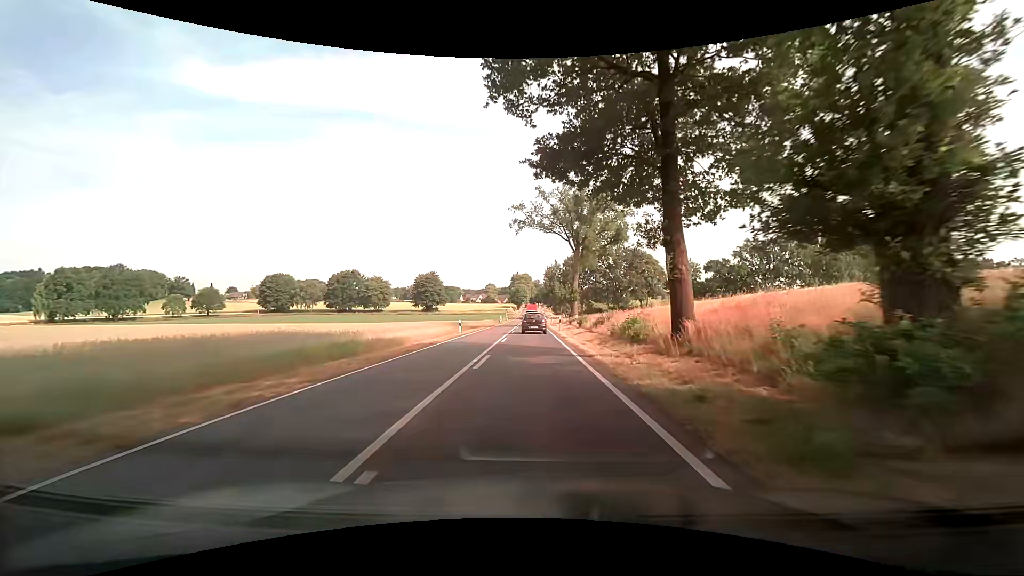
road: secondary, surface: asphalt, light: Day
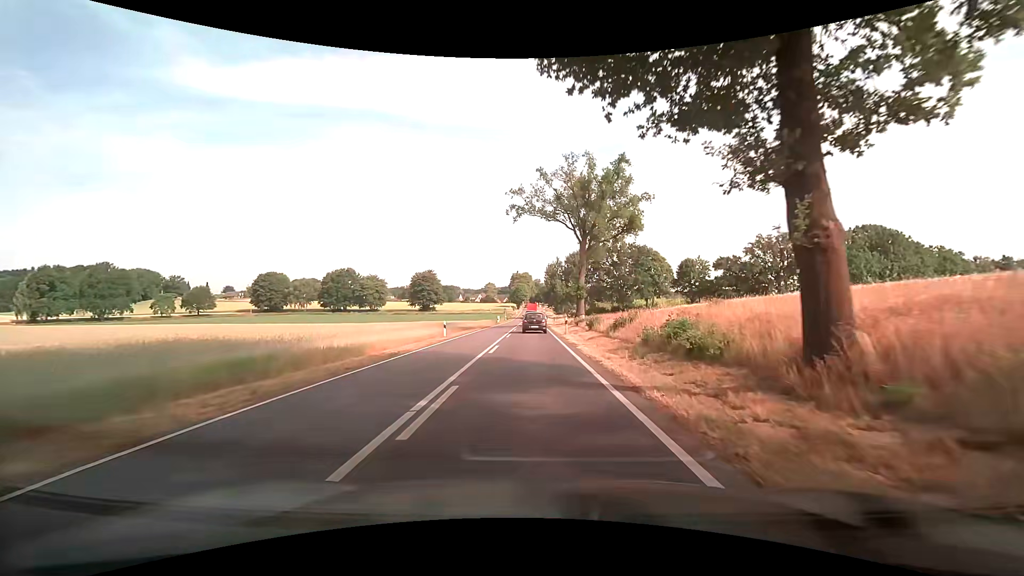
(0.0, +6.9) m; 0°
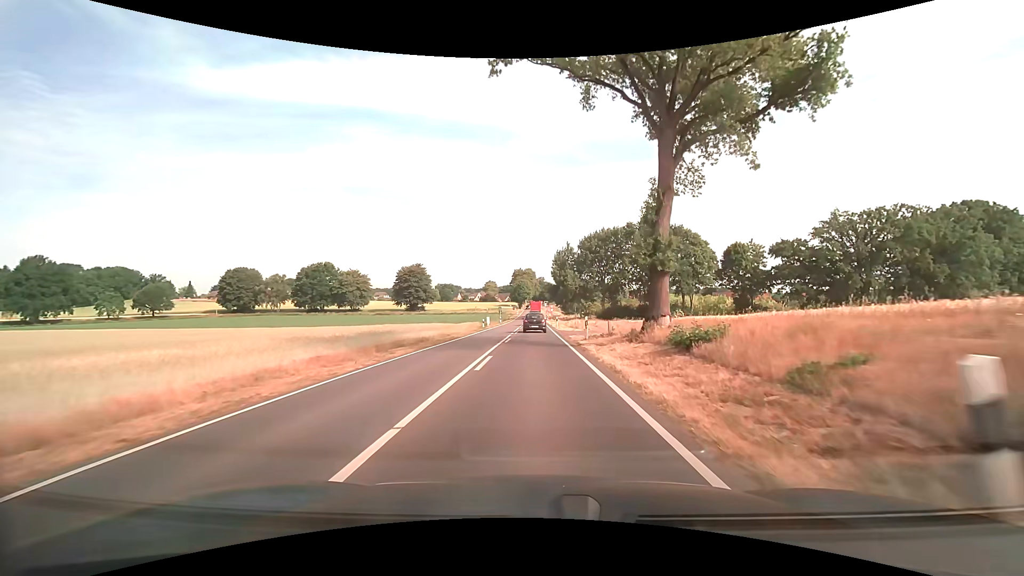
(0.0, +29.0) m; 0°
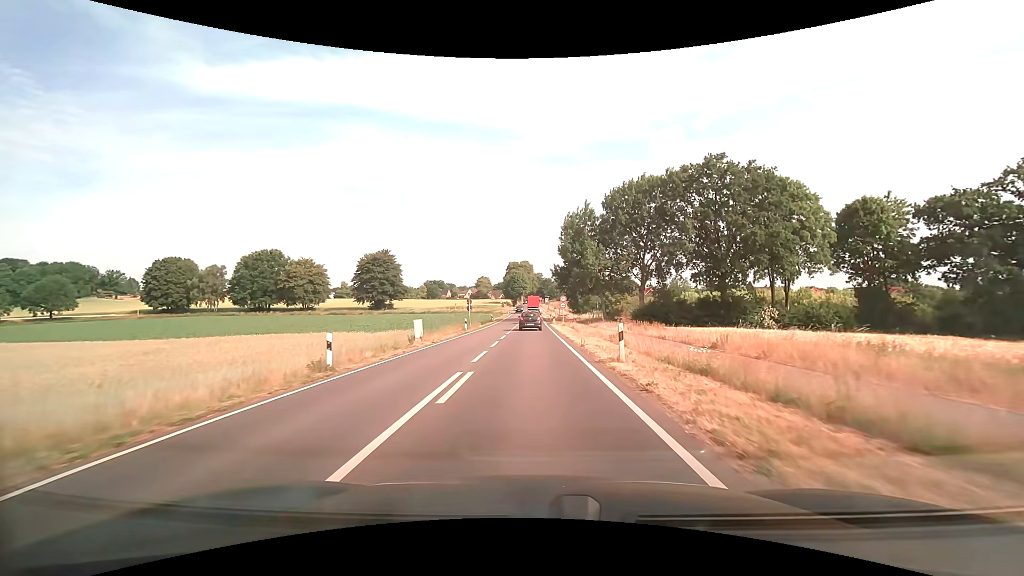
(+0.1, +39.8) m; 0°
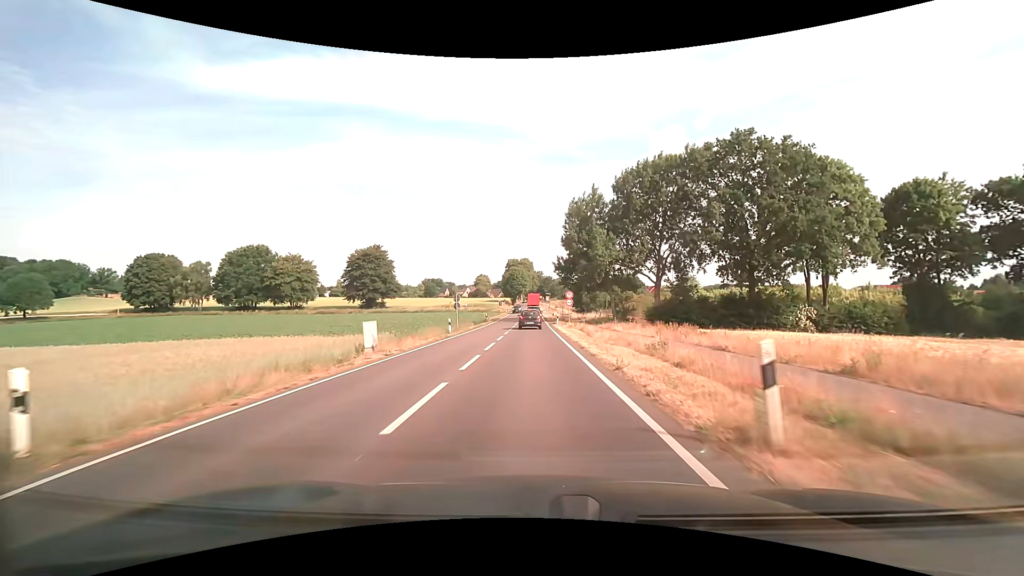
(0.0, +8.1) m; 0°
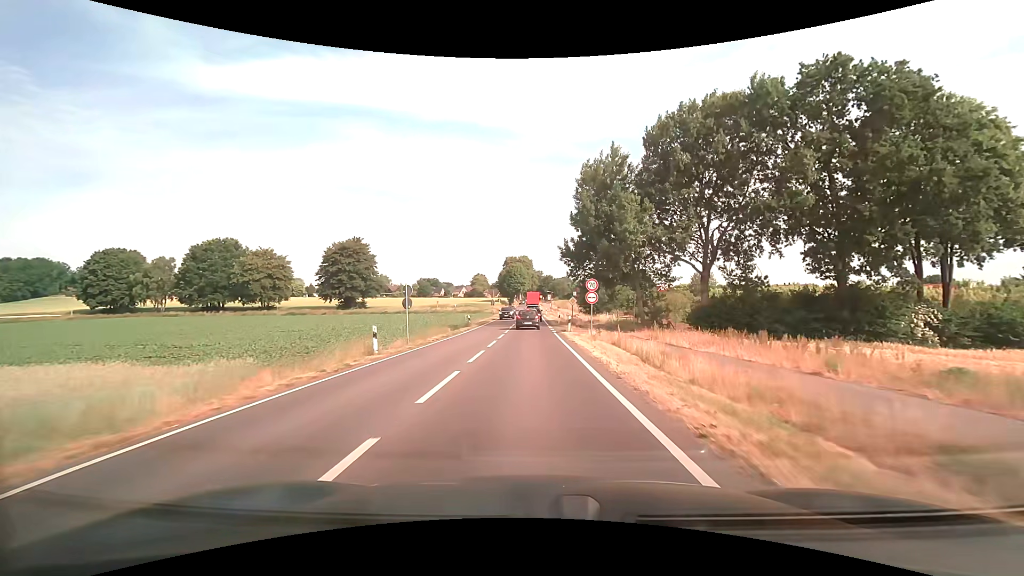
(0.0, +16.0) m; 0°
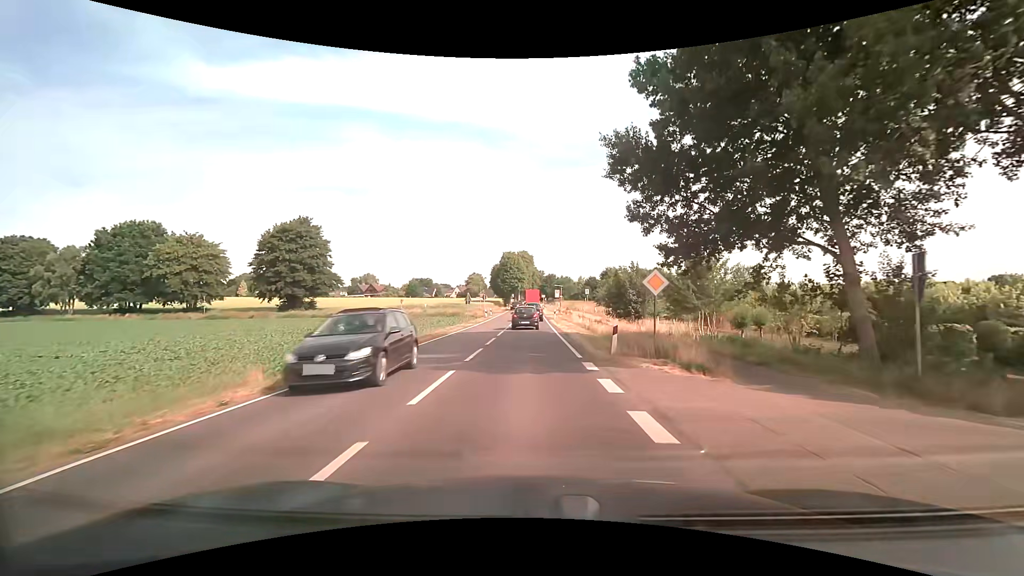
(0.0, +29.7) m; 0°
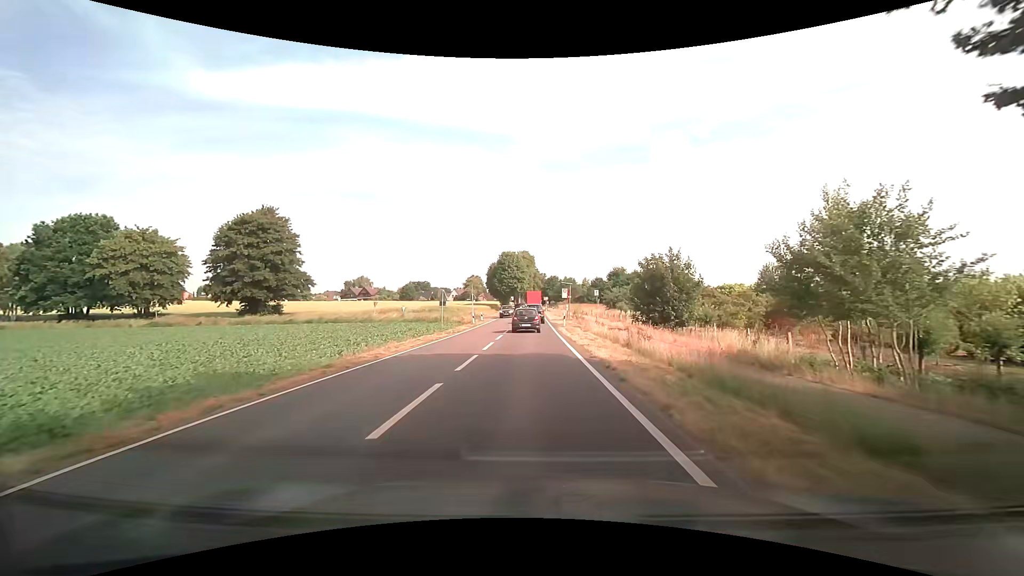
(0.0, +13.7) m; 0°
(0, +10) (0, +20) (0, +30) (0, +40) (0, +50) (0, +60) (0, +70) (0, +80) (0, +90) (0, +100) m
